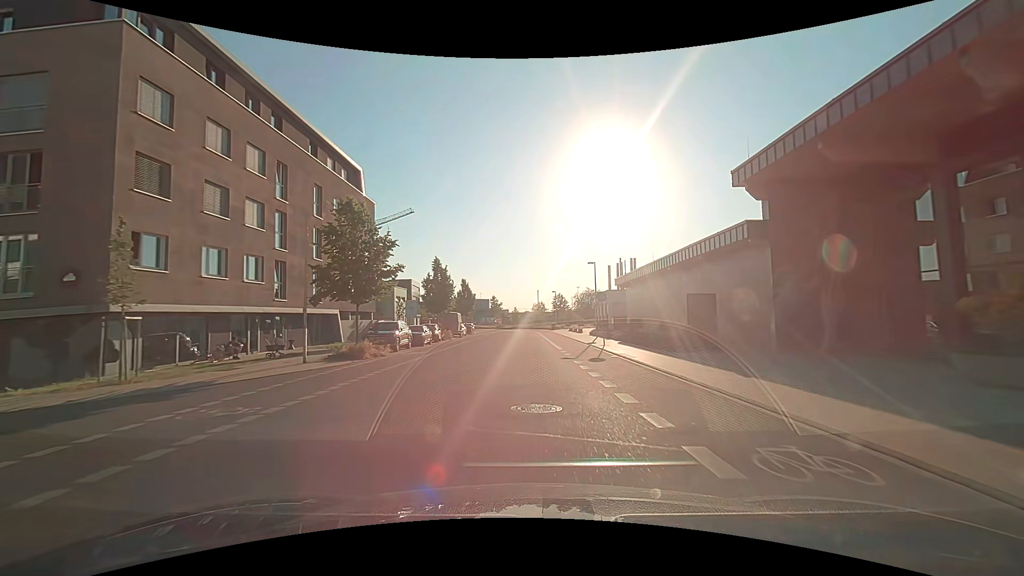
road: residential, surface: asphalt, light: Day
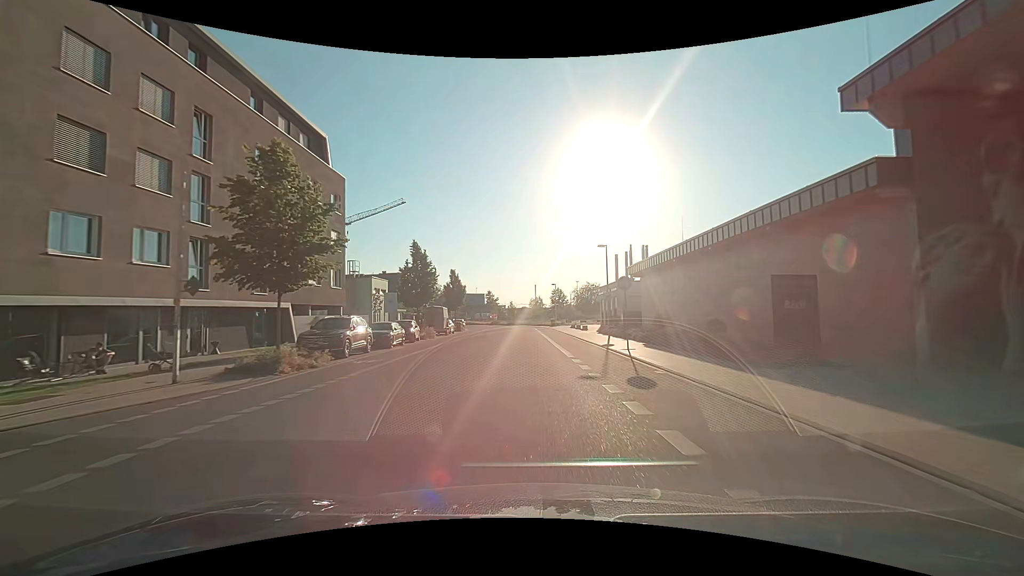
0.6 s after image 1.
(+0.1, +7.4) m; +1°
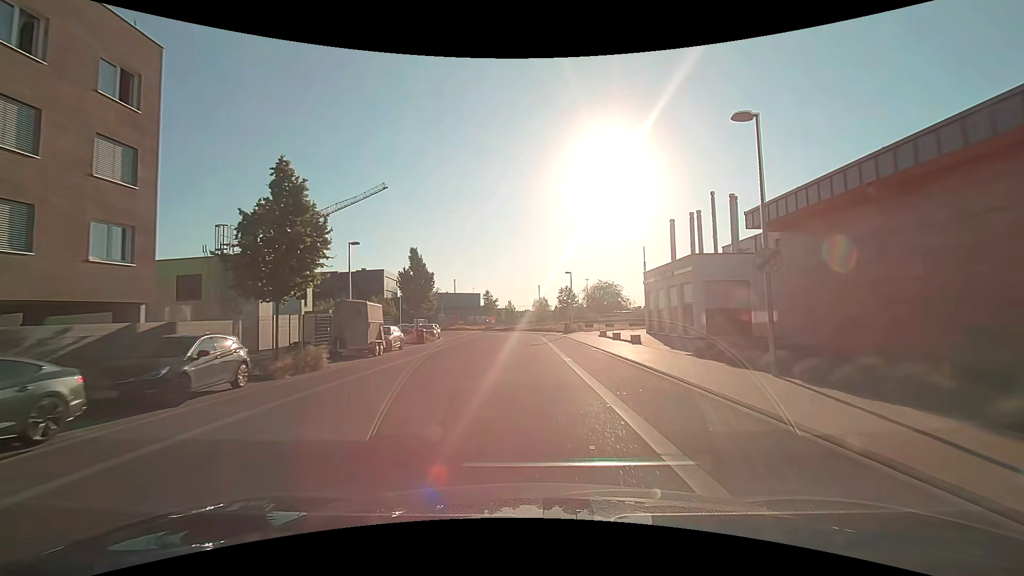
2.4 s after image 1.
(-0.1, +22.2) m; 0°
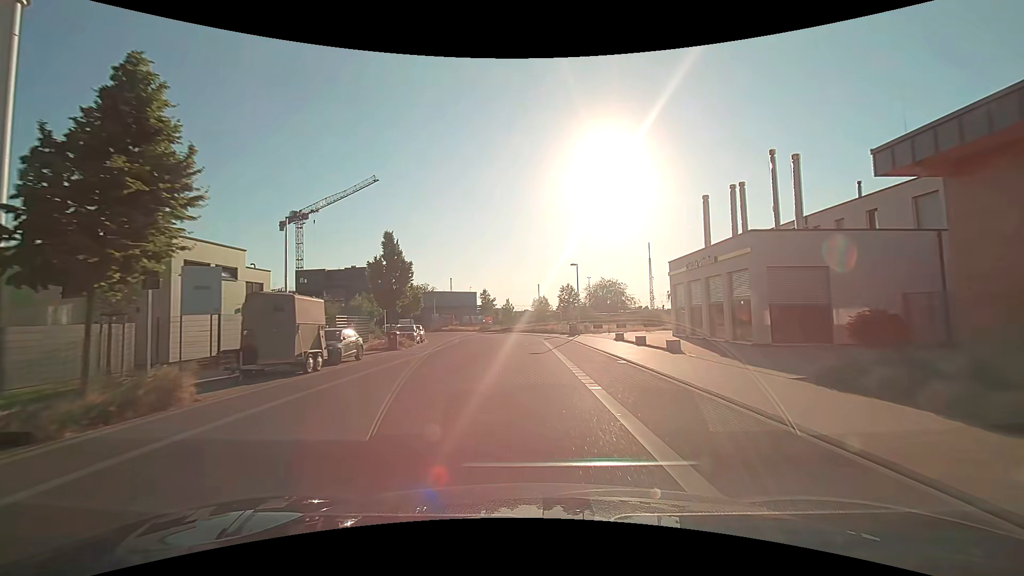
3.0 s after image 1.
(0.0, +7.2) m; 0°
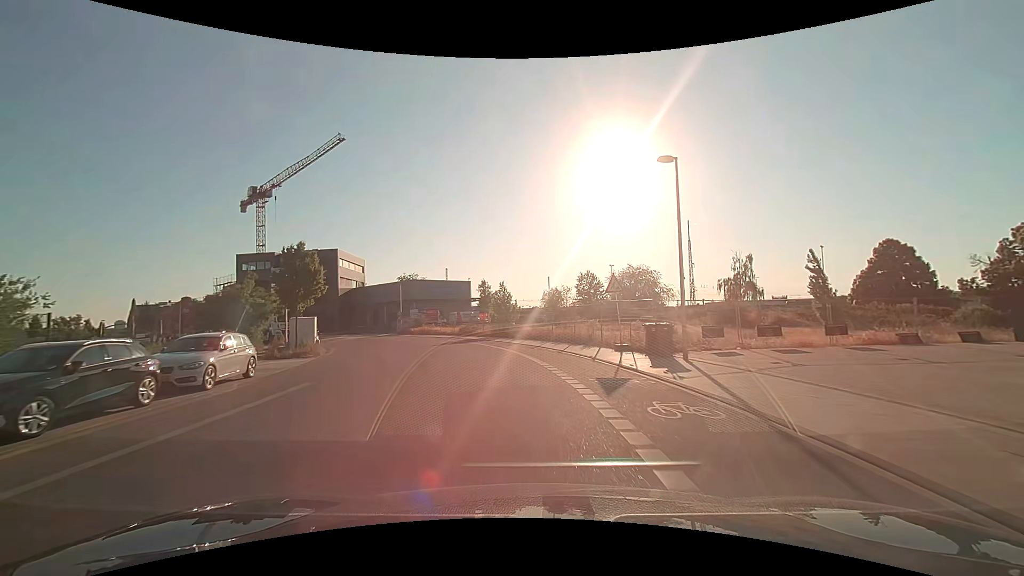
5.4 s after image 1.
(-0.1, +27.6) m; -1°
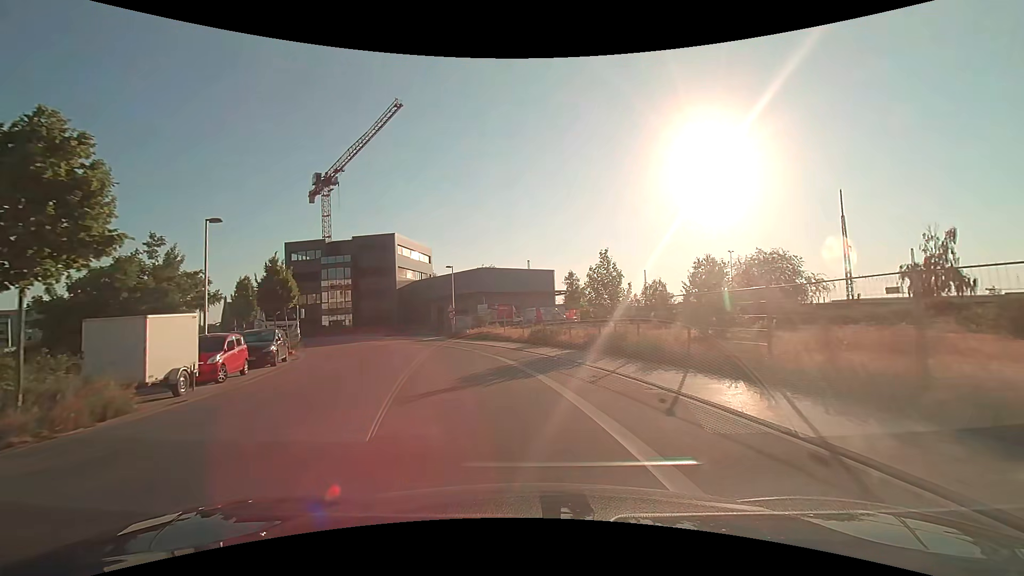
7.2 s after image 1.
(-1.4, +18.8) m; -10°
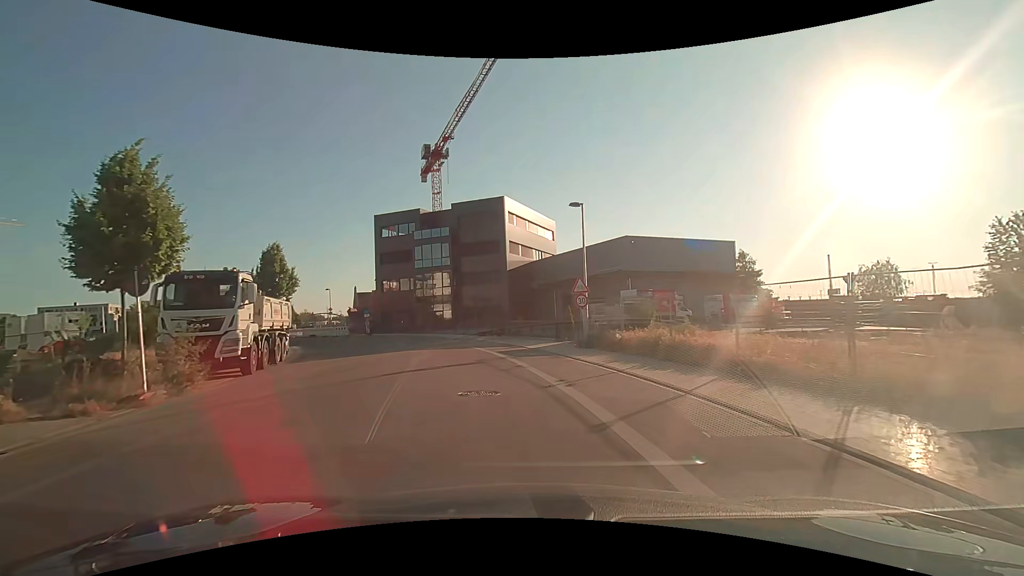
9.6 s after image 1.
(-2.9, +21.2) m; -14°
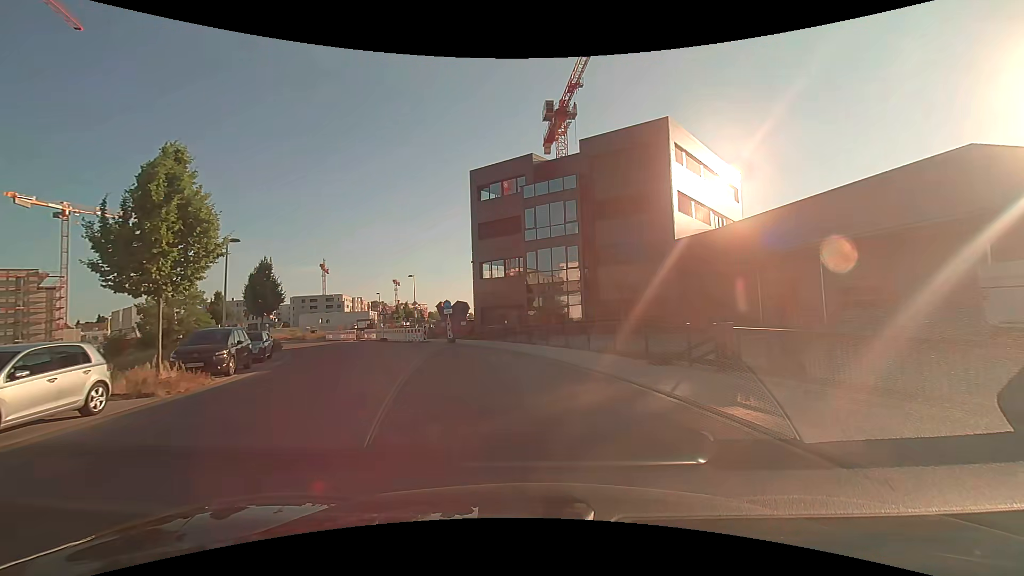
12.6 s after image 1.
(-2.9, +21.7) m; -16°
(-1, +10) (-3, +20) (-6, +29) (-11, +38) (-16, +46) (-22, +54) (-25, +64) (-23, +73) (-19, +82) (-17, +92) m
